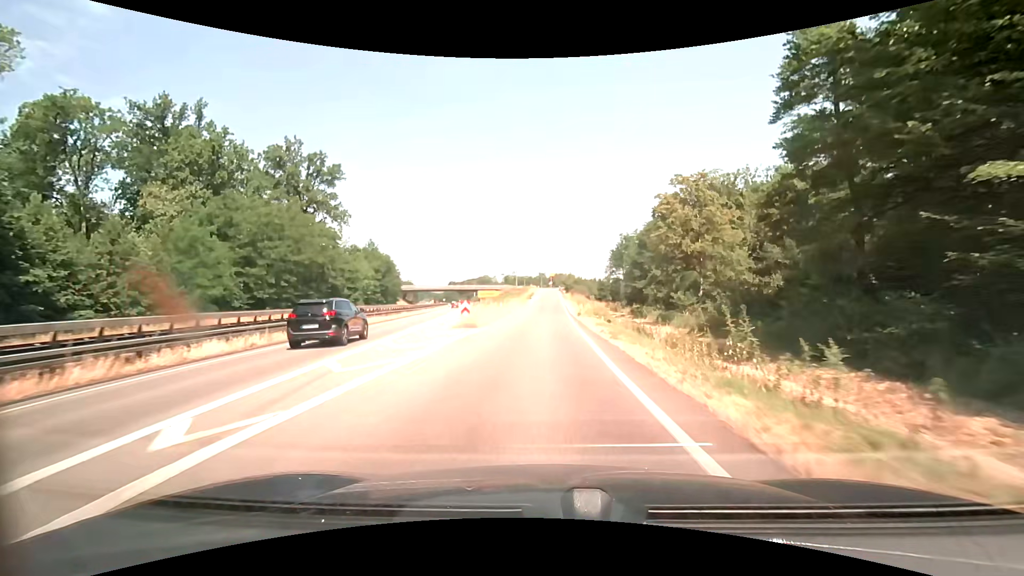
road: trunk_link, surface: asphalt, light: Day
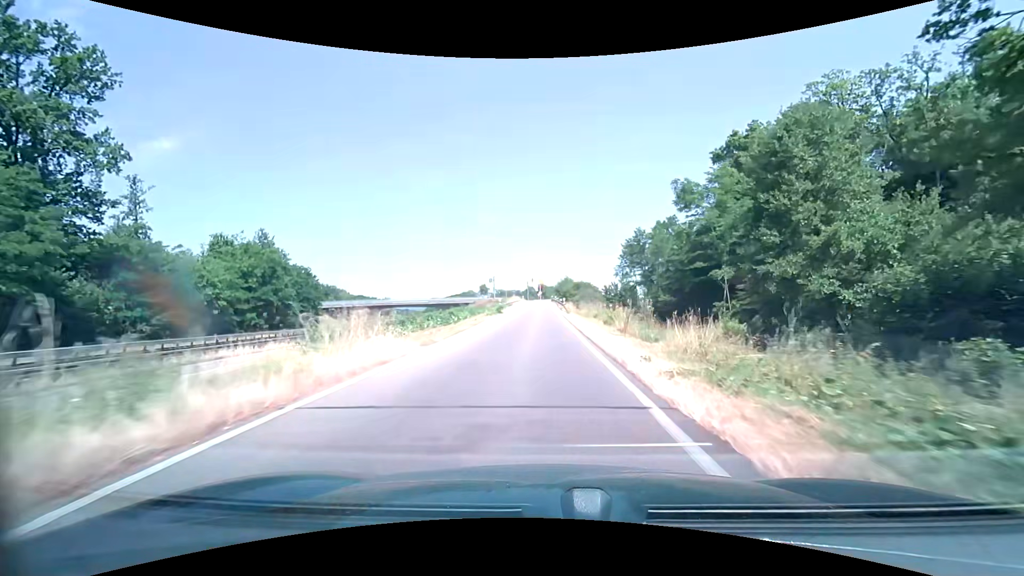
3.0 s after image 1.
(+0.5, +42.3) m; +1°
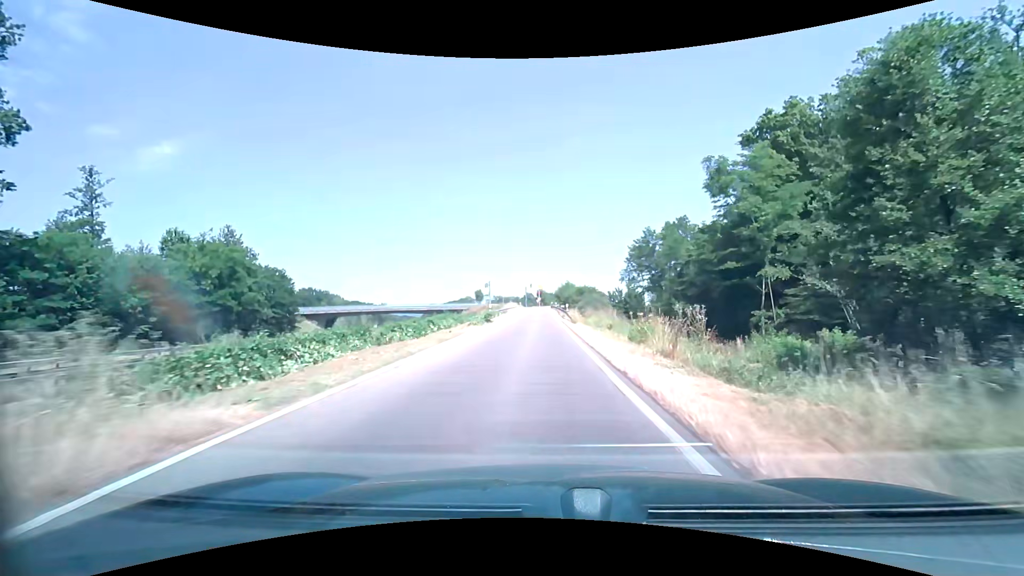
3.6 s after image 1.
(0.0, +8.6) m; 0°
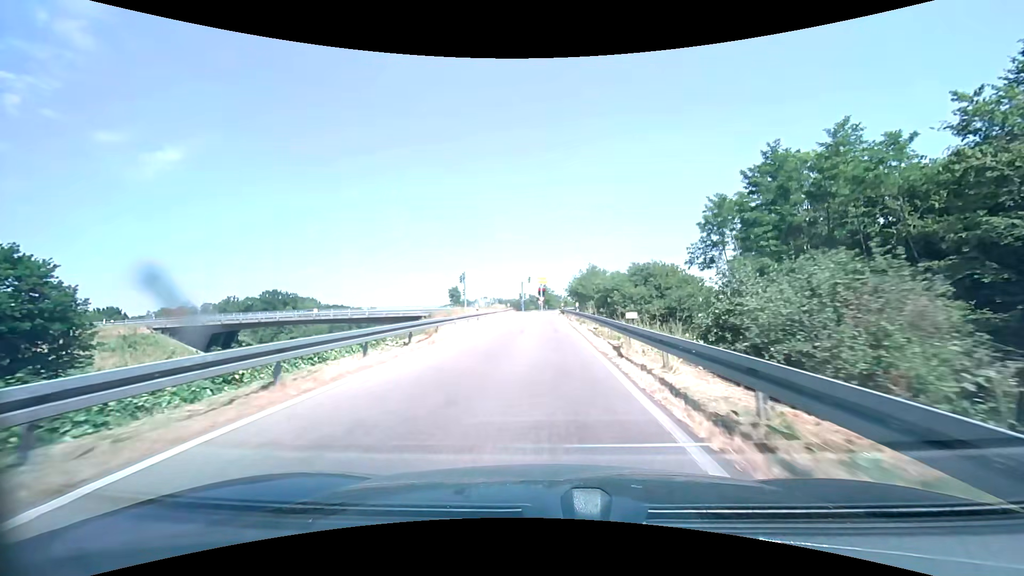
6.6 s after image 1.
(-0.1, +42.3) m; 0°
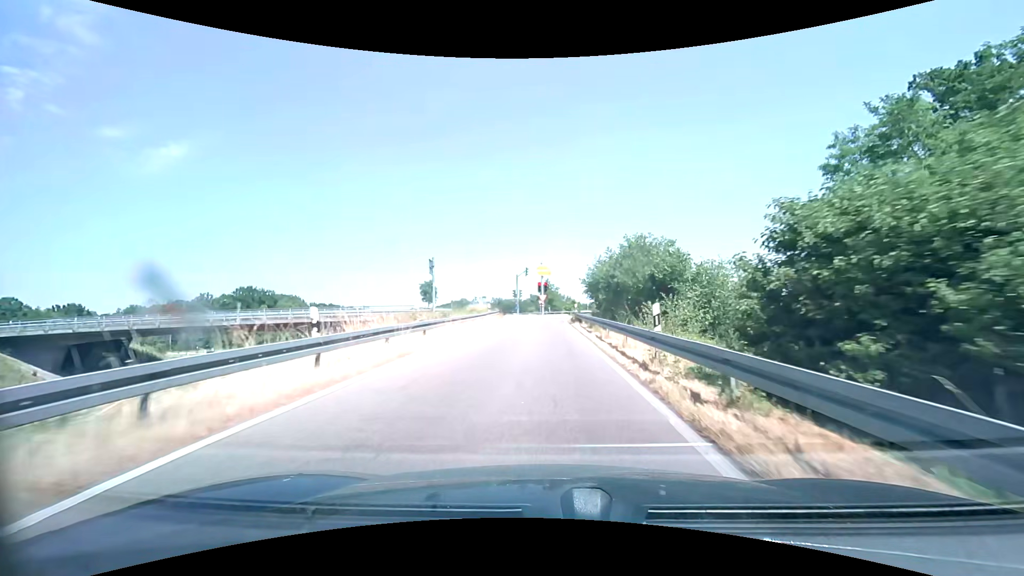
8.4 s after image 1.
(0.0, +22.8) m; 0°
